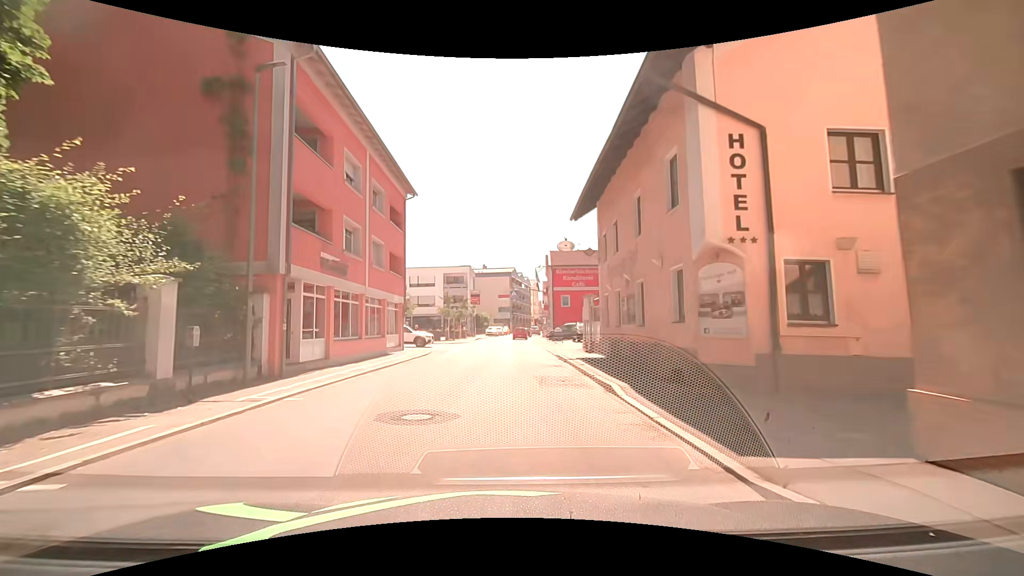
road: secondary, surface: asphalt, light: Day
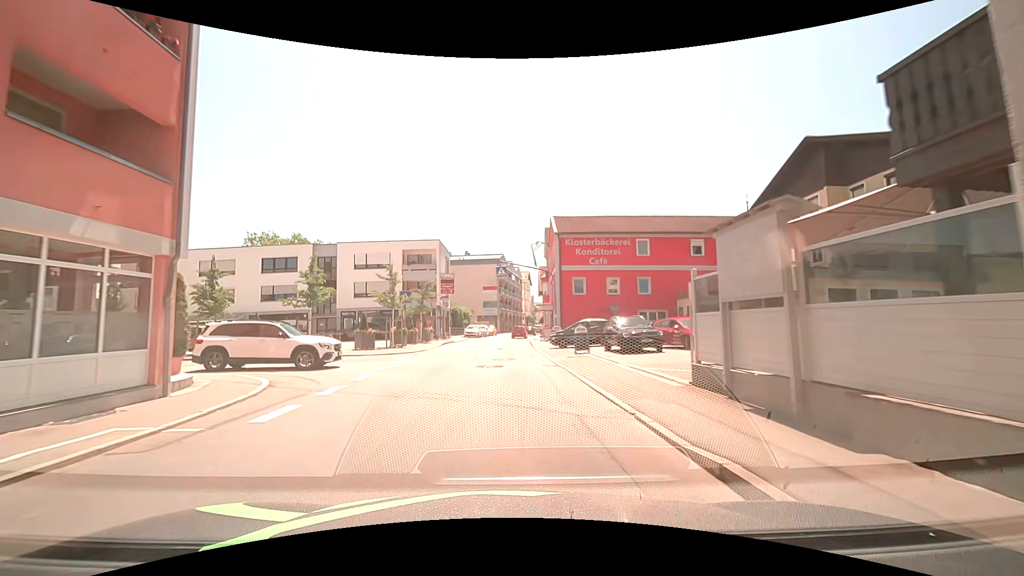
(+0.1, +19.7) m; +1°
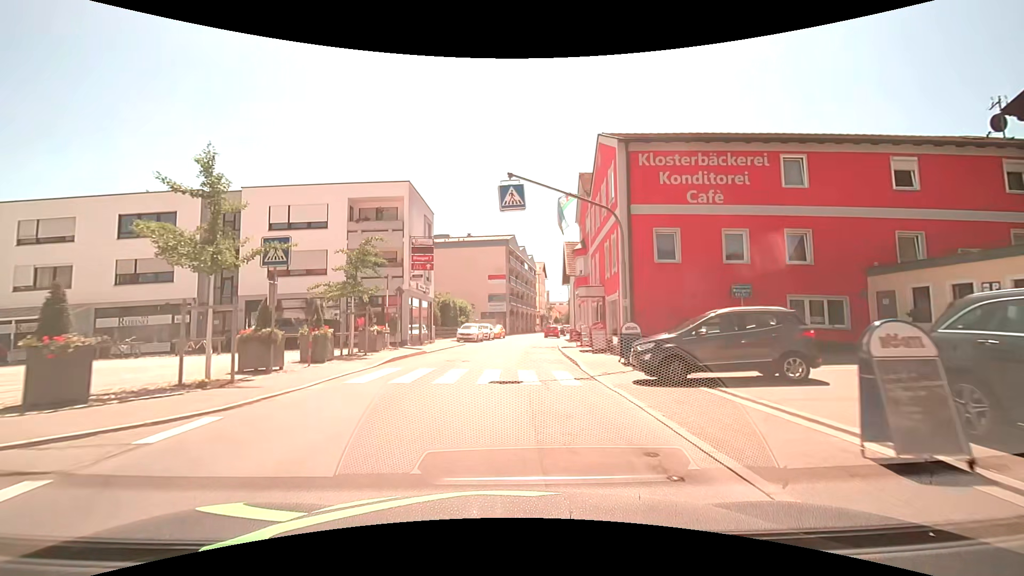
(-0.4, +19.3) m; -2°
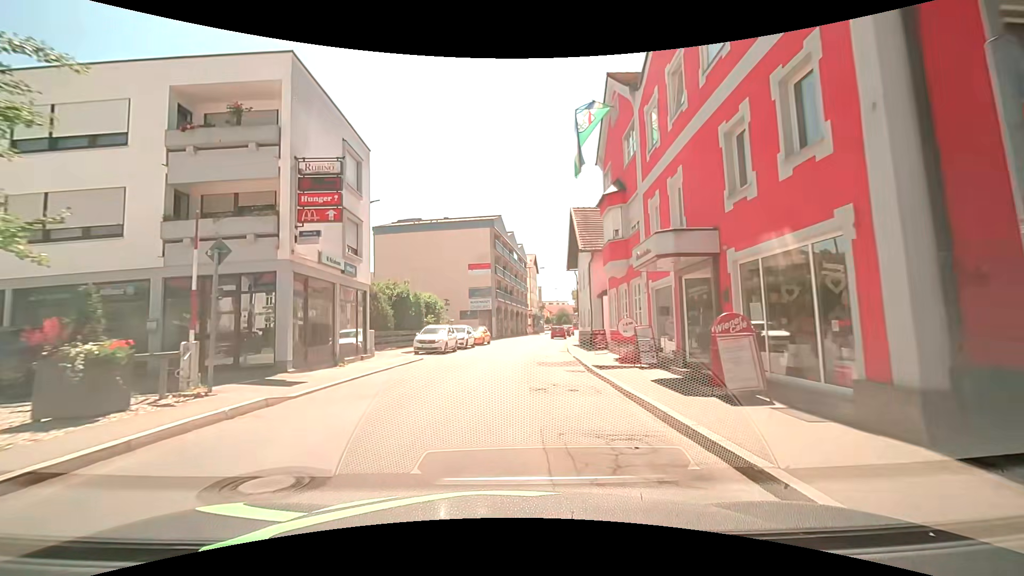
(+0.1, +14.3) m; +1°
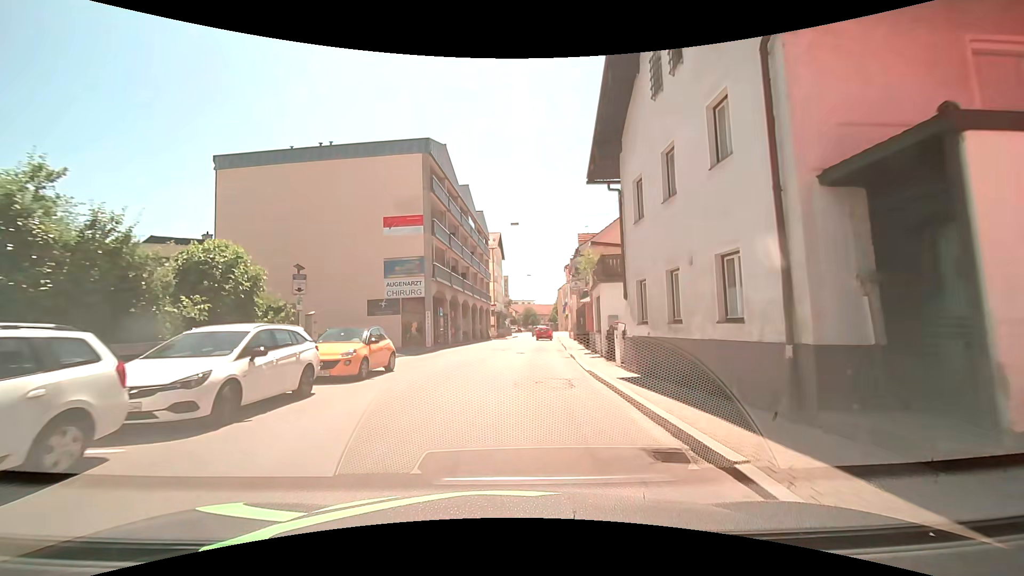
(+0.8, +23.9) m; +5°
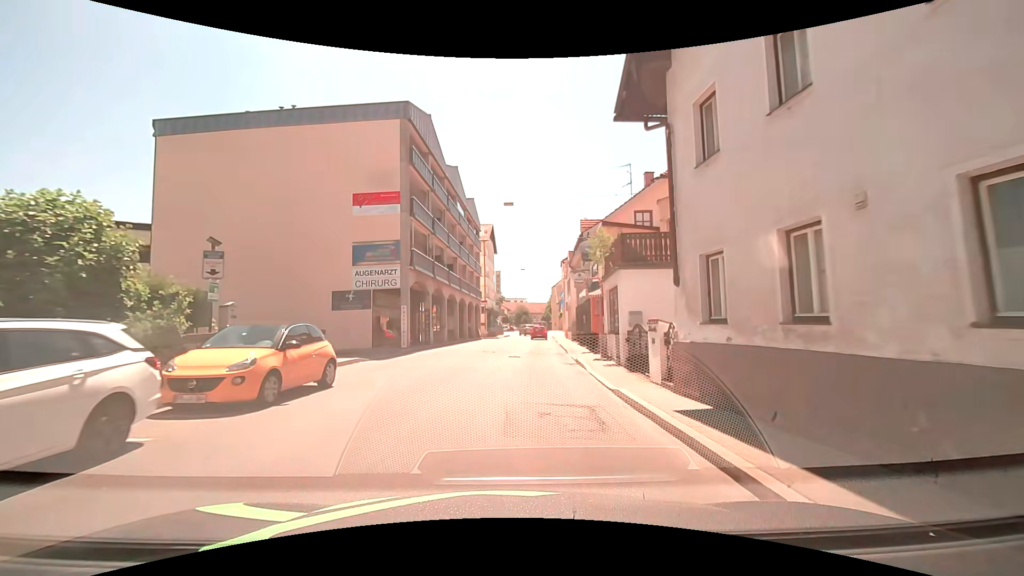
(-0.1, +4.8) m; -1°
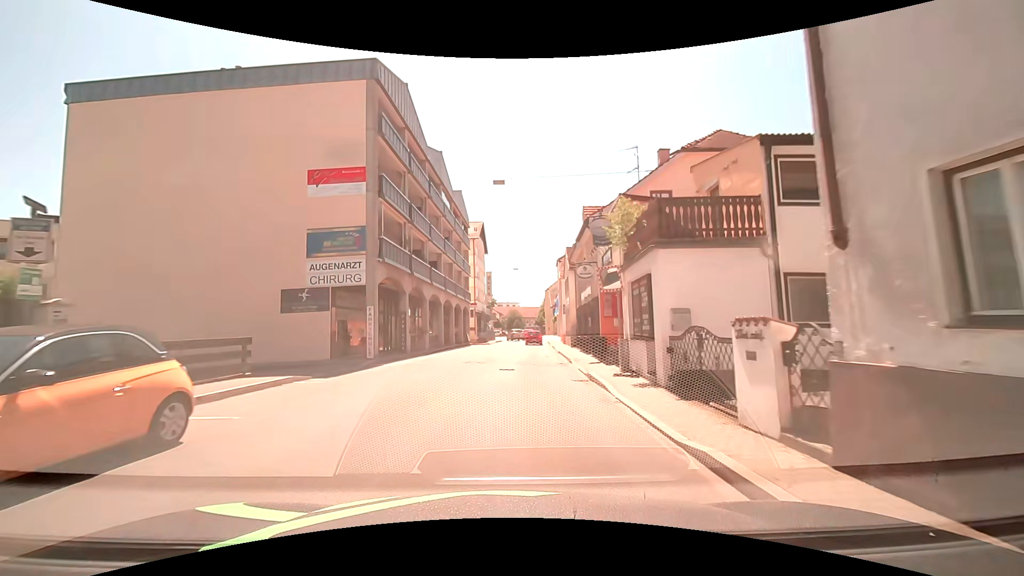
(0.0, +4.8) m; +1°
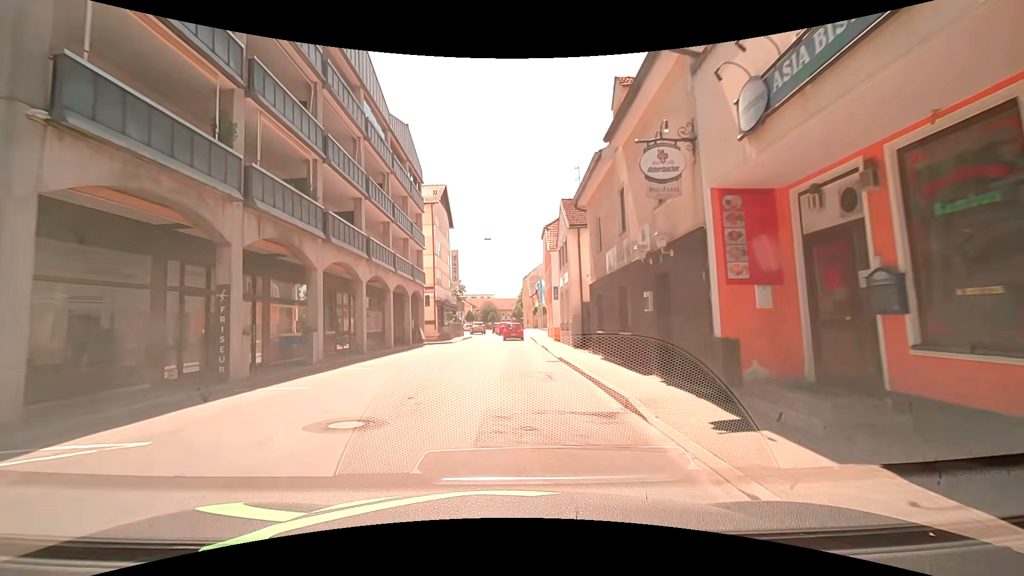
(+0.4, +14.3) m; +2°
